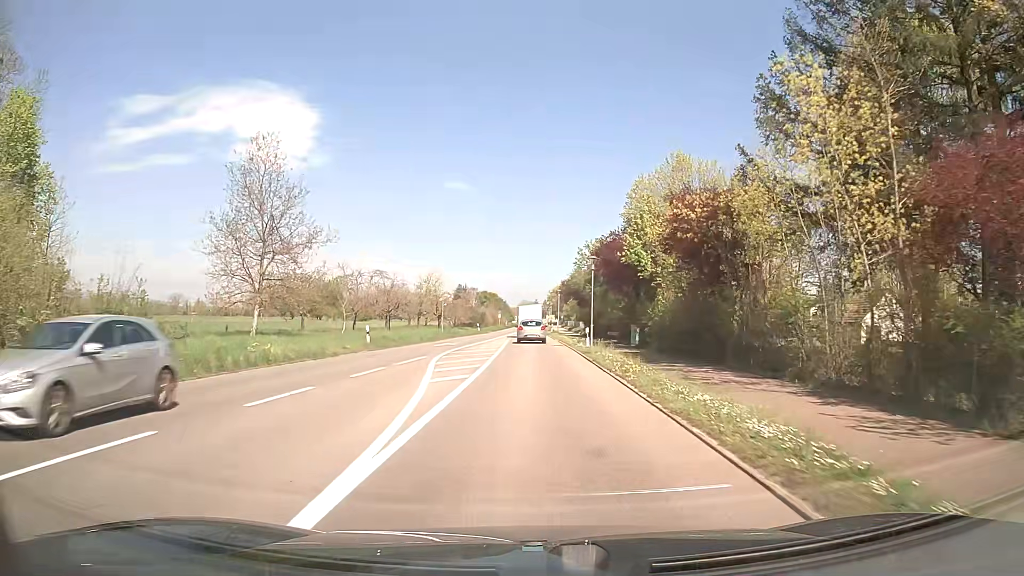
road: secondary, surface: asphalt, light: Day
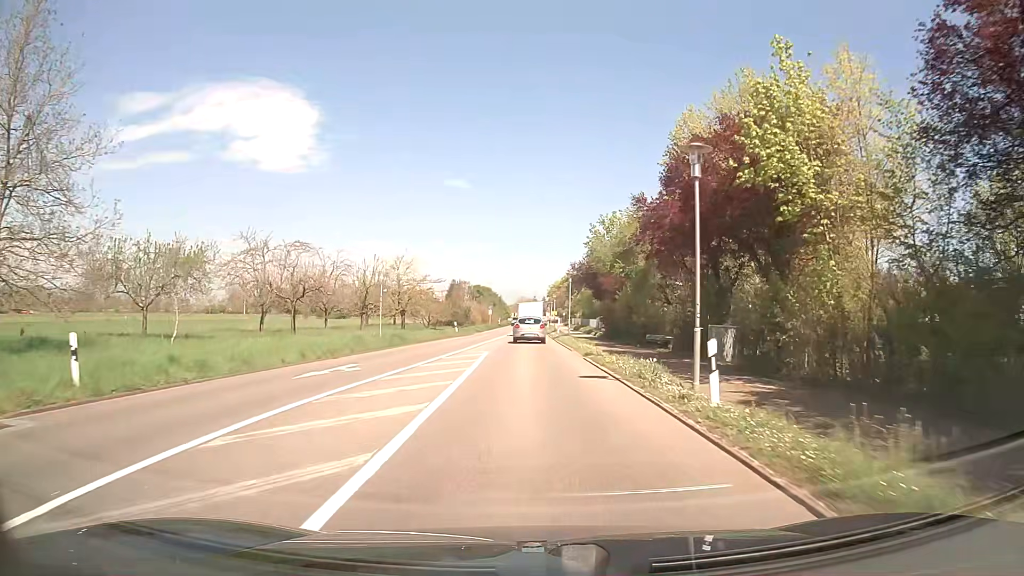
(+0.1, +22.1) m; 0°
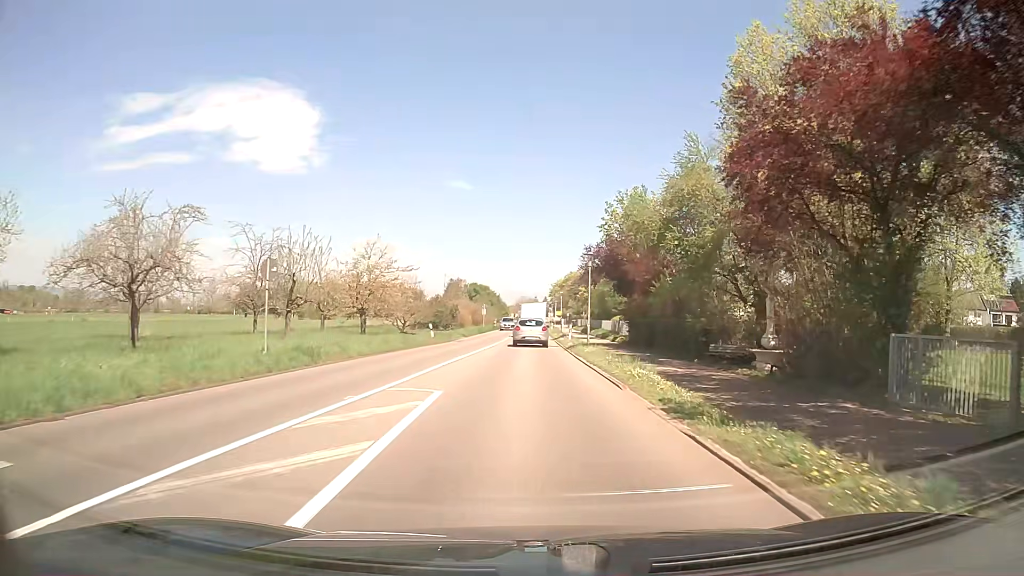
(0.0, +14.6) m; 0°
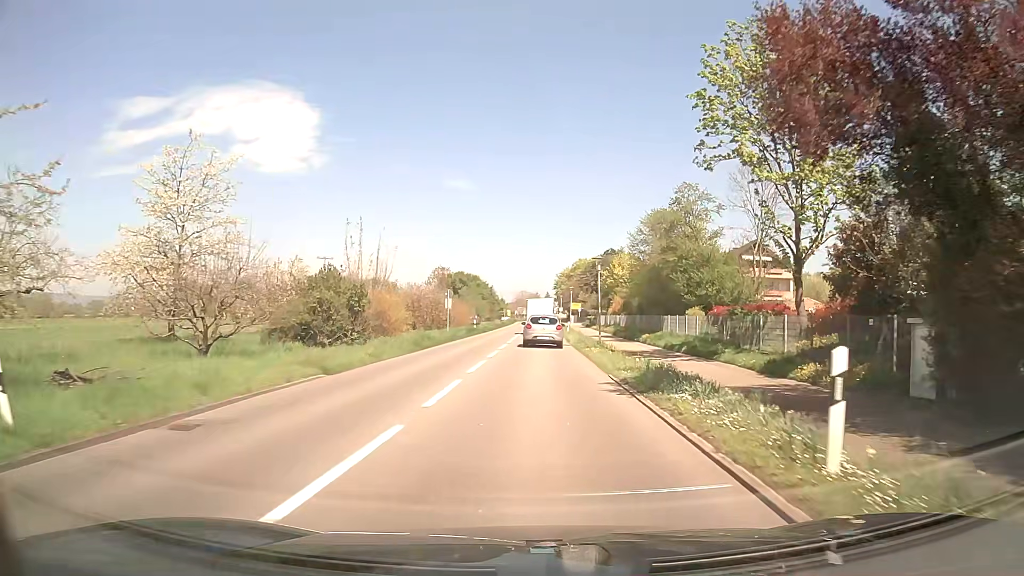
(0.0, +35.8) m; 0°
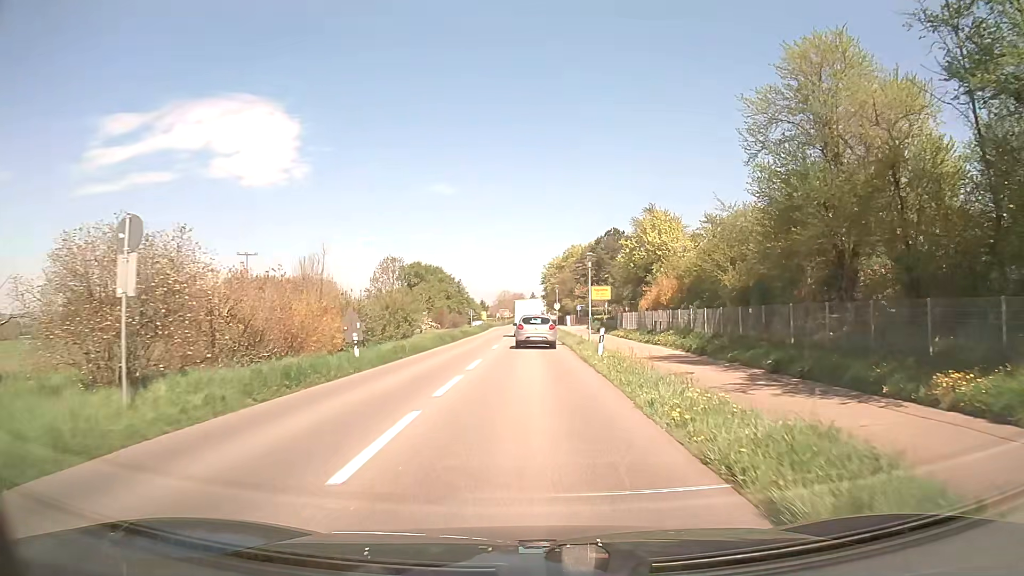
(+0.4, +34.8) m; +1°
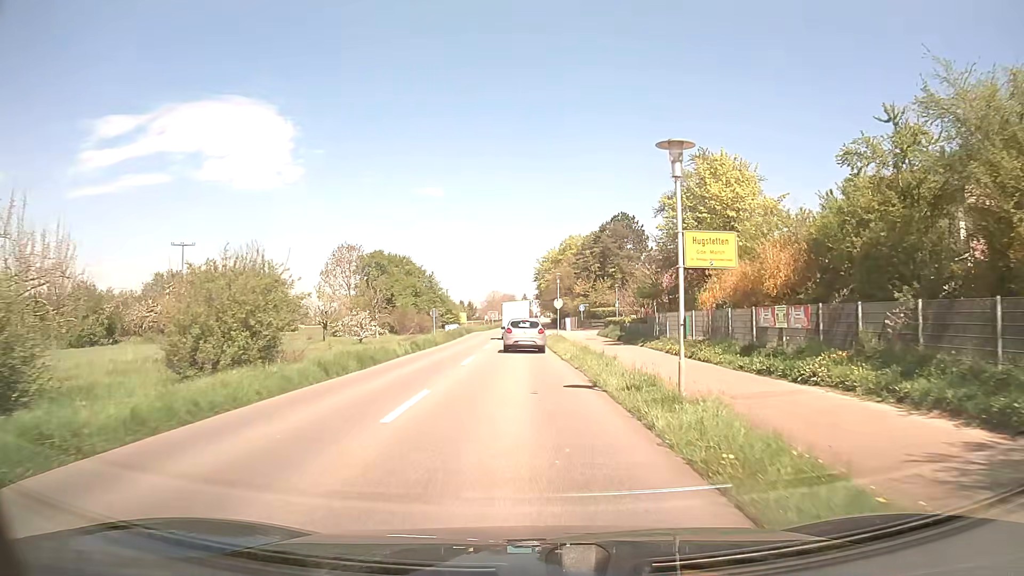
(+0.1, +20.6) m; +1°
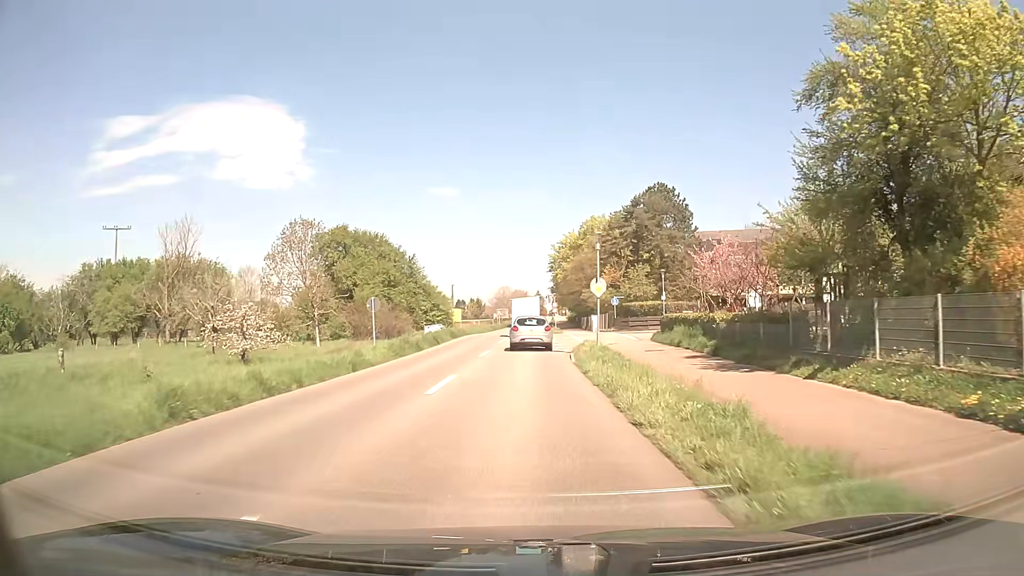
(-0.1, +20.6) m; -1°
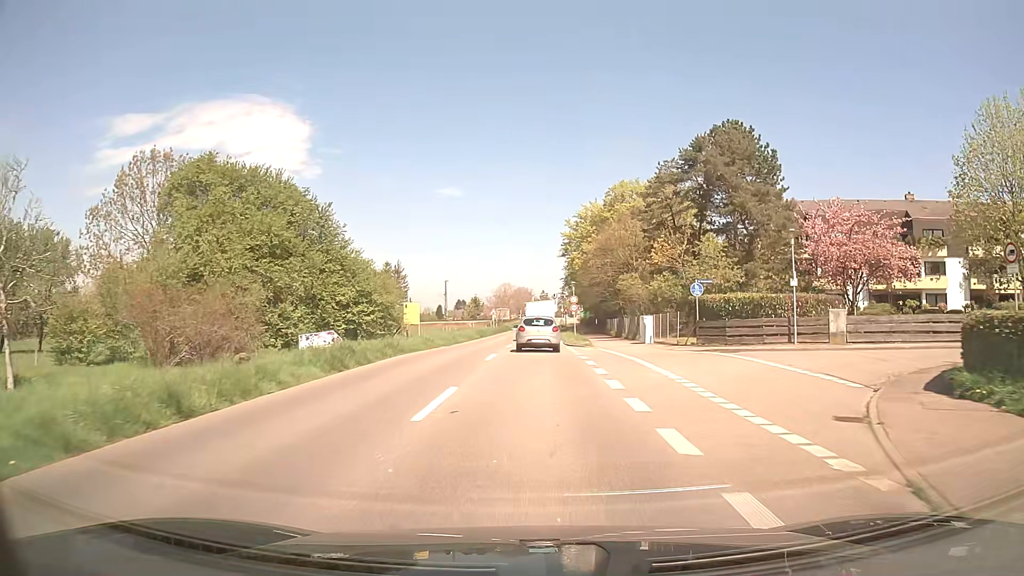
(-0.2, +27.4) m; 0°
(0, +10) (0, +20) (0, +30) (0, +40) (+1, +50) (+1, +60) (+1, +70) (+2, +80) (+2, +90) (+2, +100) m
